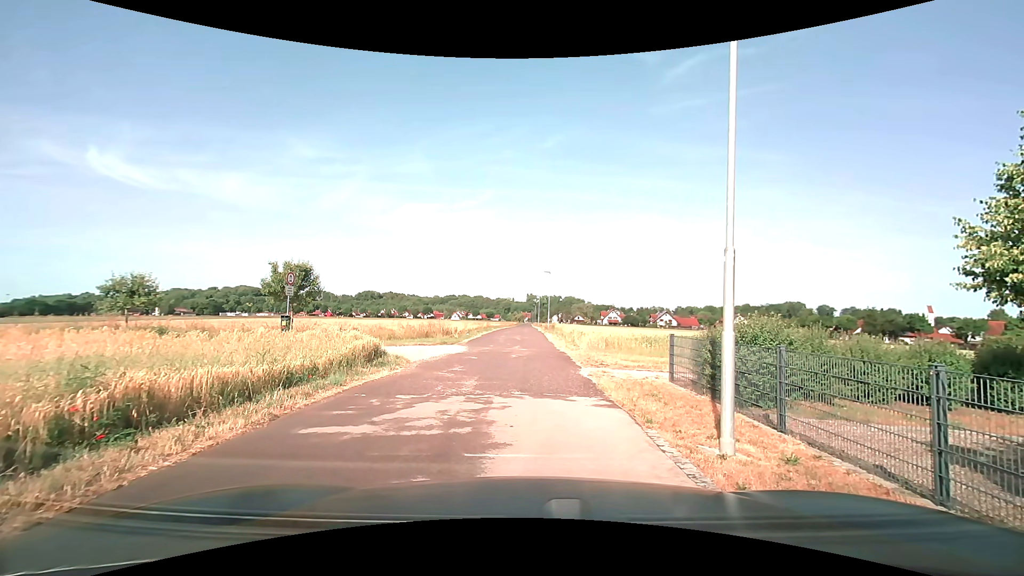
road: residential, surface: asphalt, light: Day
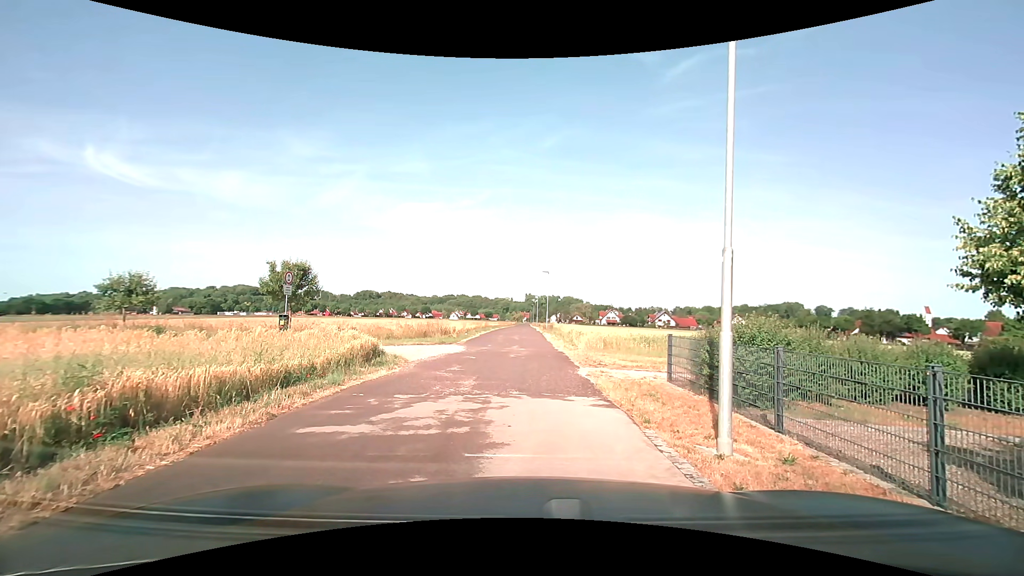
(0.0, 0.0) m; 0°
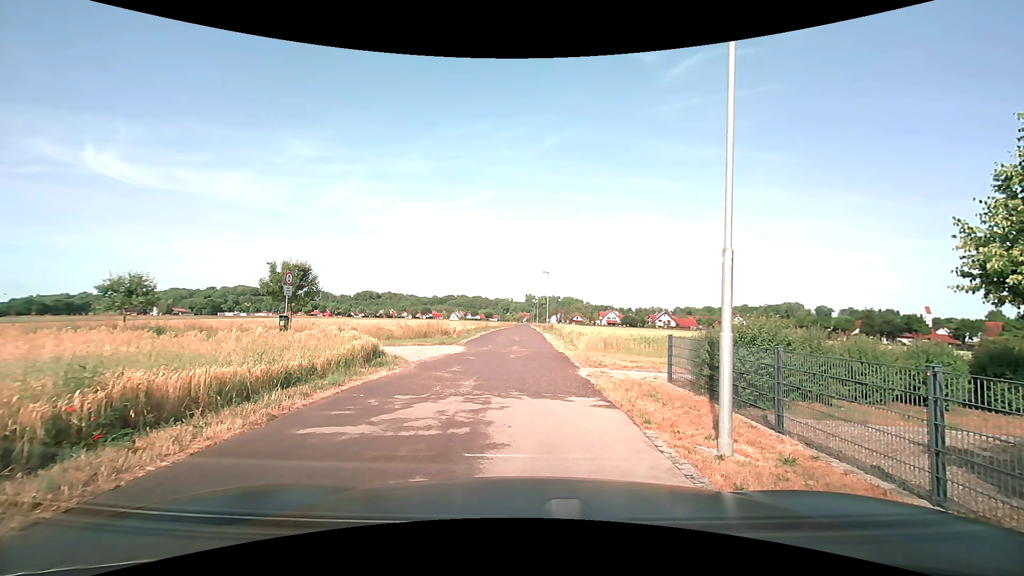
(0.0, 0.0) m; 0°
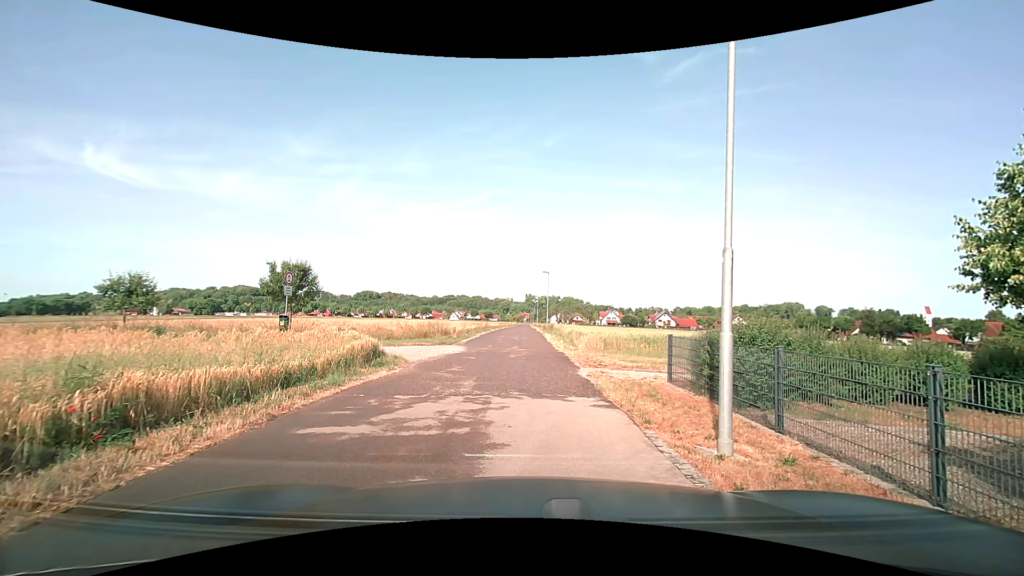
(0.0, 0.0) m; 0°
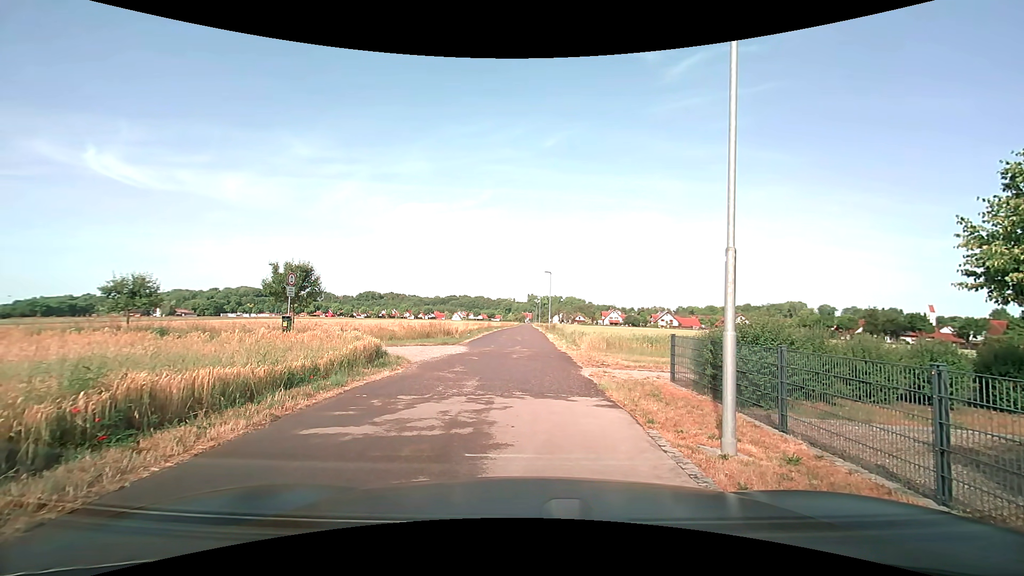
(0.0, 0.0) m; 0°
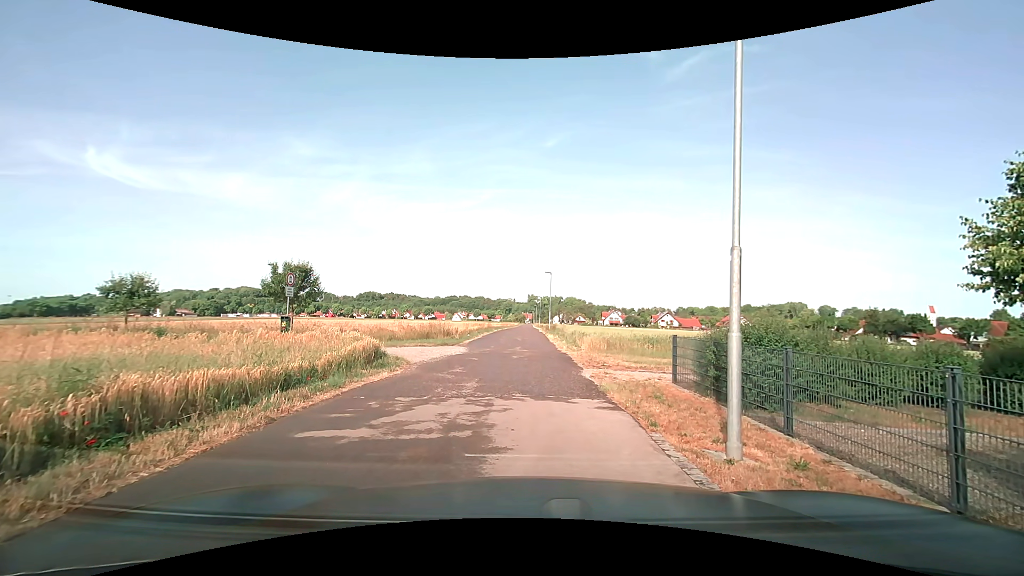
(0.0, +0.1) m; 0°
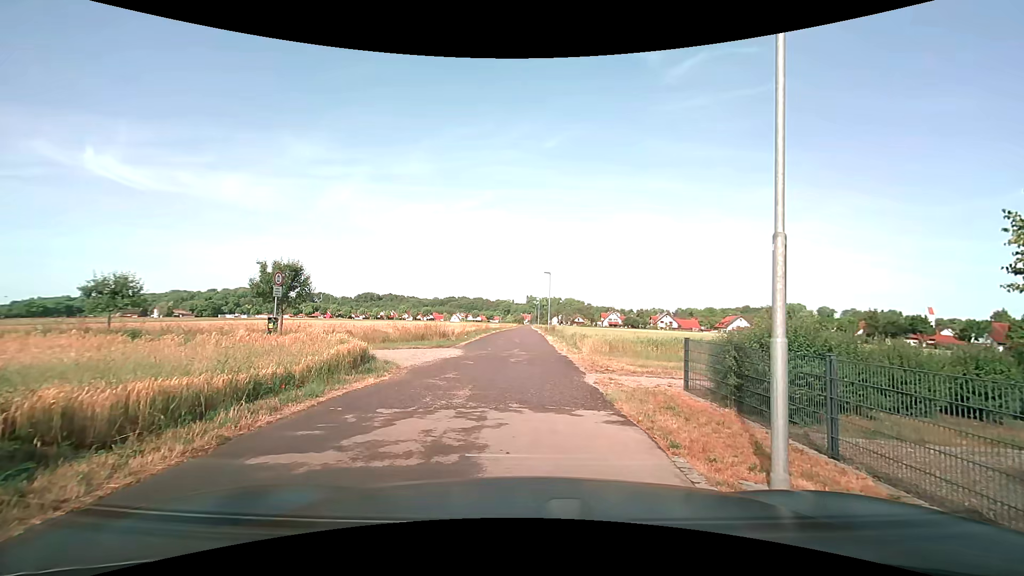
(0.0, +1.0) m; 0°
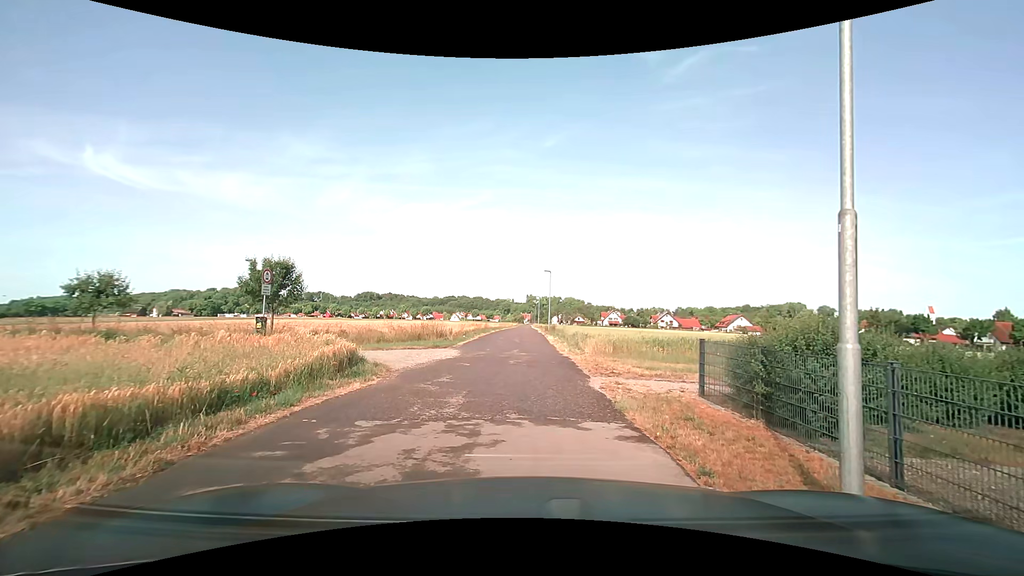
(0.0, +0.9) m; 0°
(0, +10) (0, +20) (0, +30) (0, +40) (0, +50) (0, +60) (0, +70) (+1, +80) (+1, +90) (+1, +100) m
